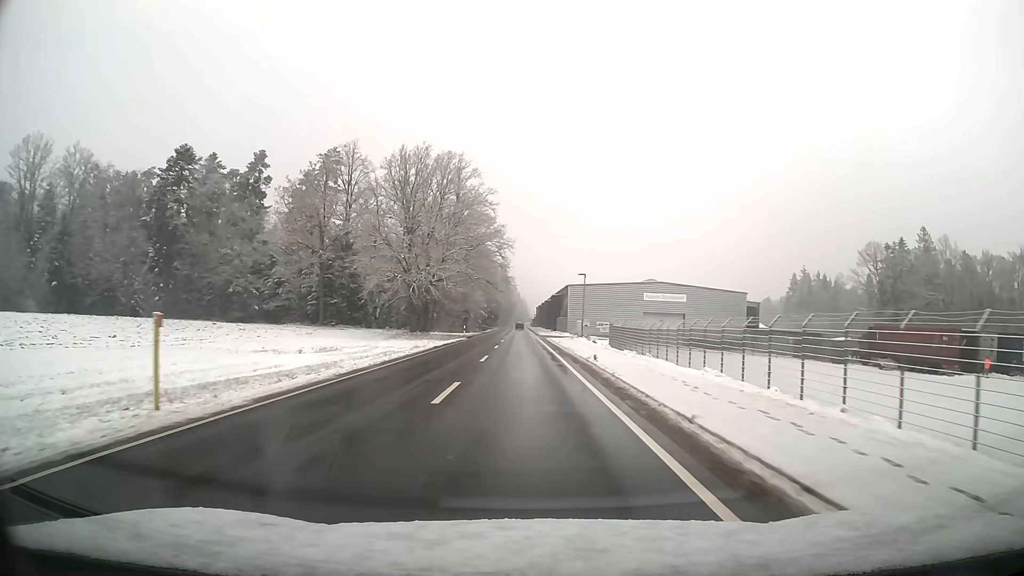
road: tertiary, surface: asphalt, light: Day
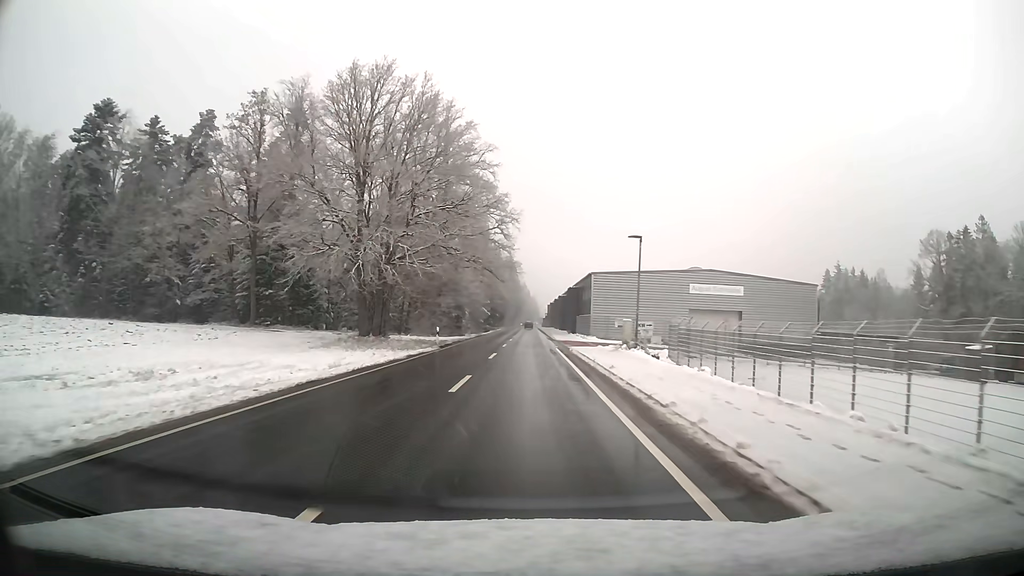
(-0.2, +22.5) m; -1°
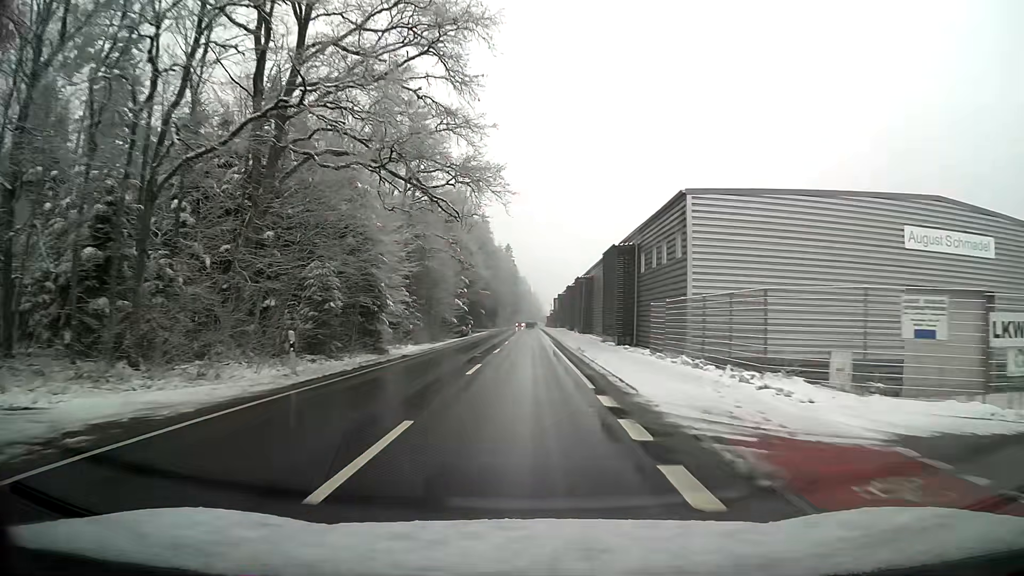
(-0.1, +44.2) m; 0°
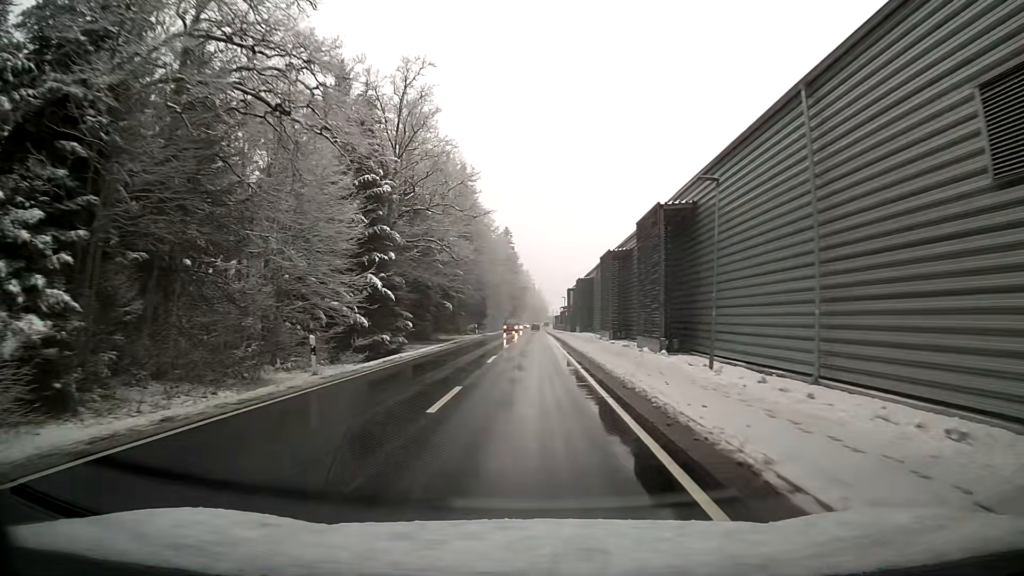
(-0.2, +43.3) m; 0°
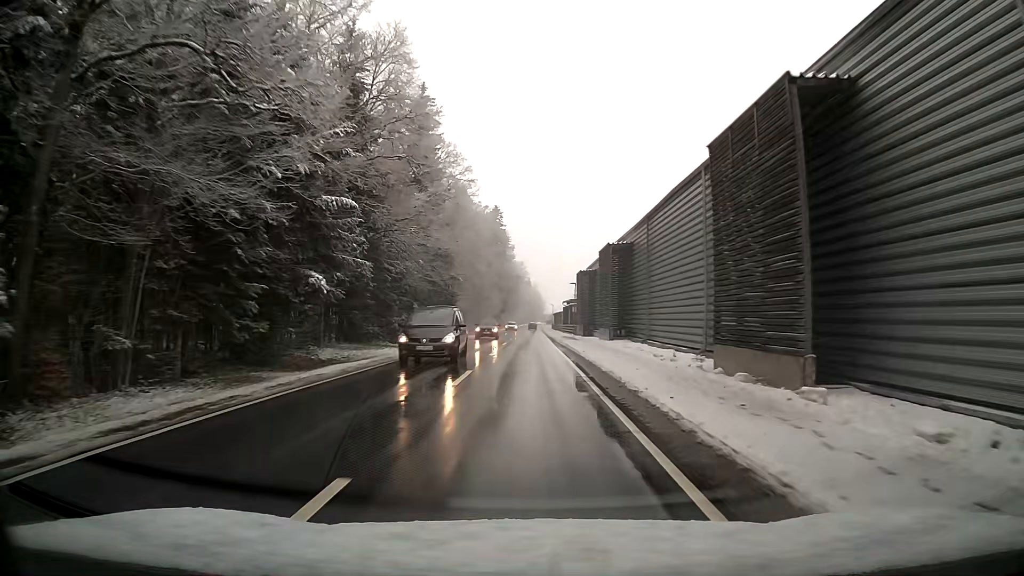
(+0.1, +32.6) m; 0°
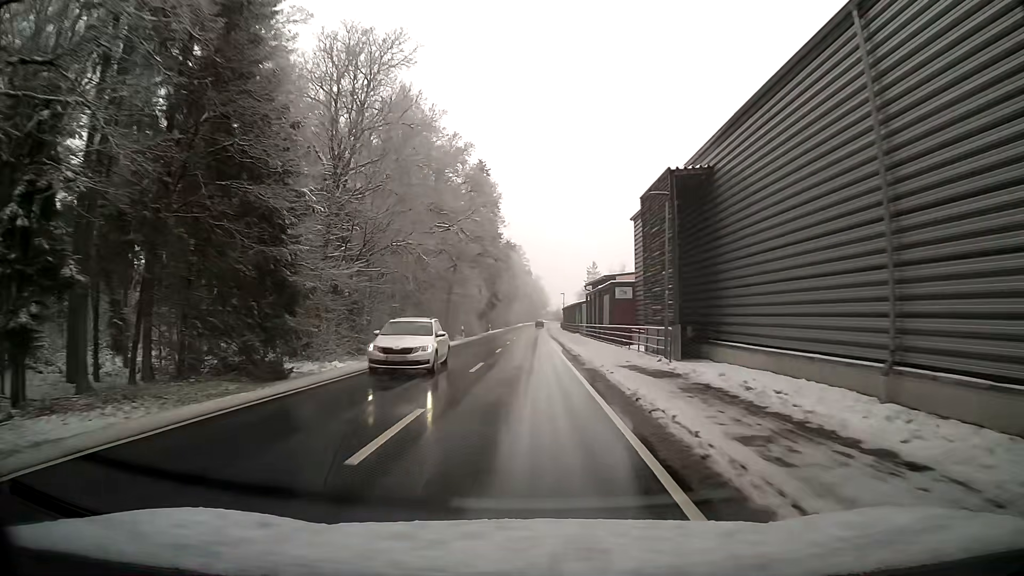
(0.0, +43.6) m; 0°
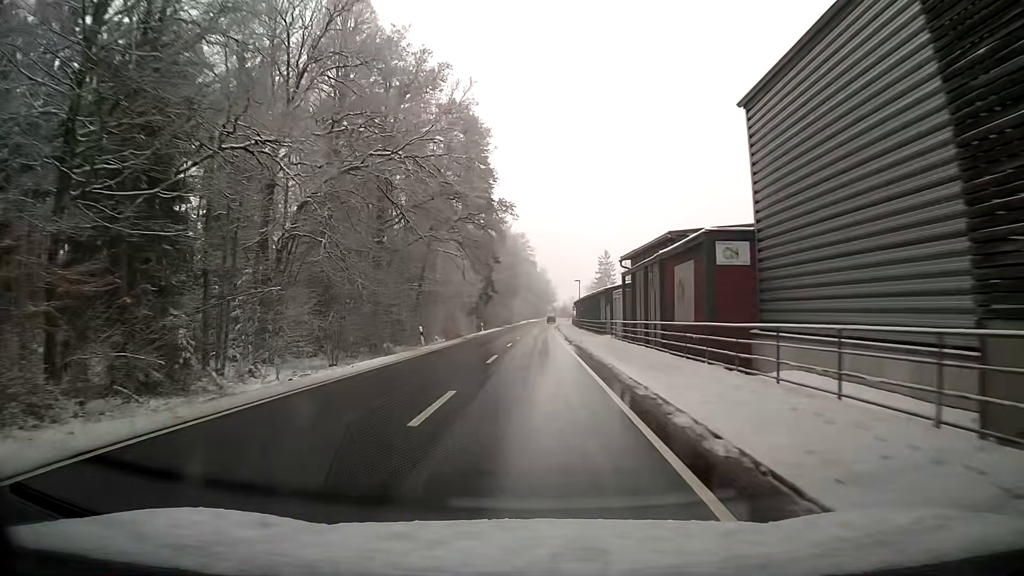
(-0.1, +22.0) m; 0°
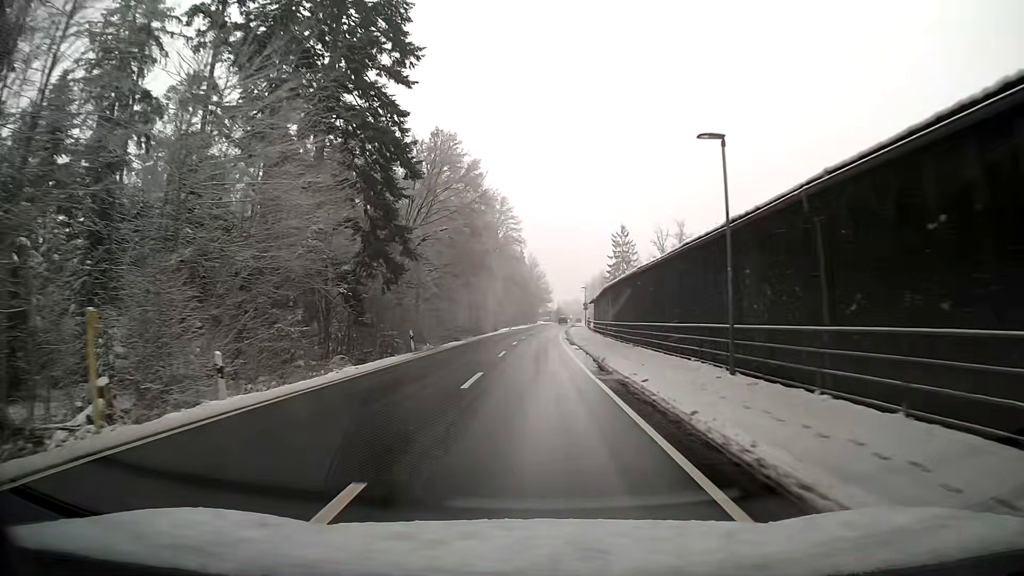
(+0.6, +55.3) m; +1°
